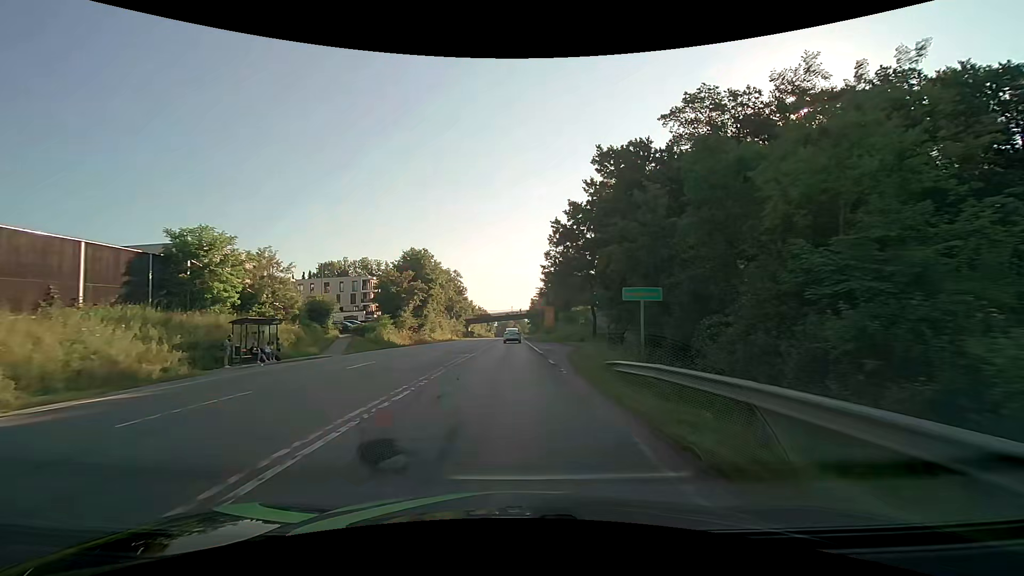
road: secondary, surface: asphalt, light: Day
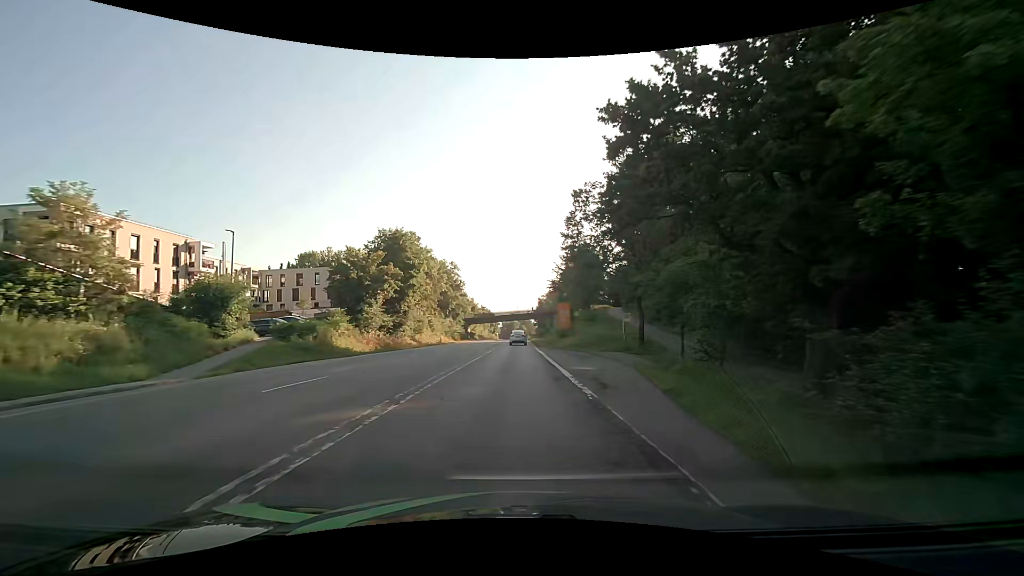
(-0.1, +18.4) m; -1°
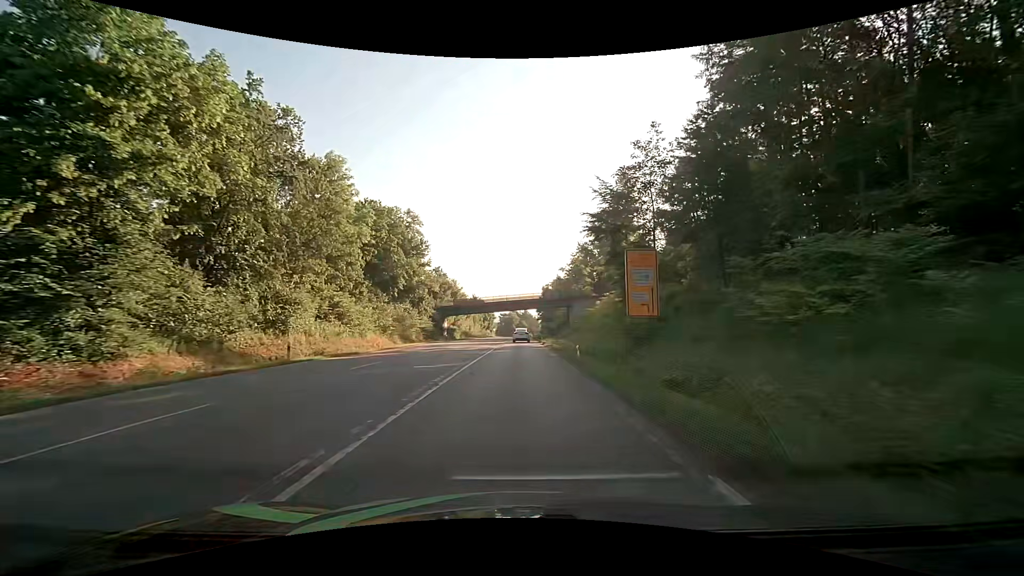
(-0.3, +46.0) m; 0°
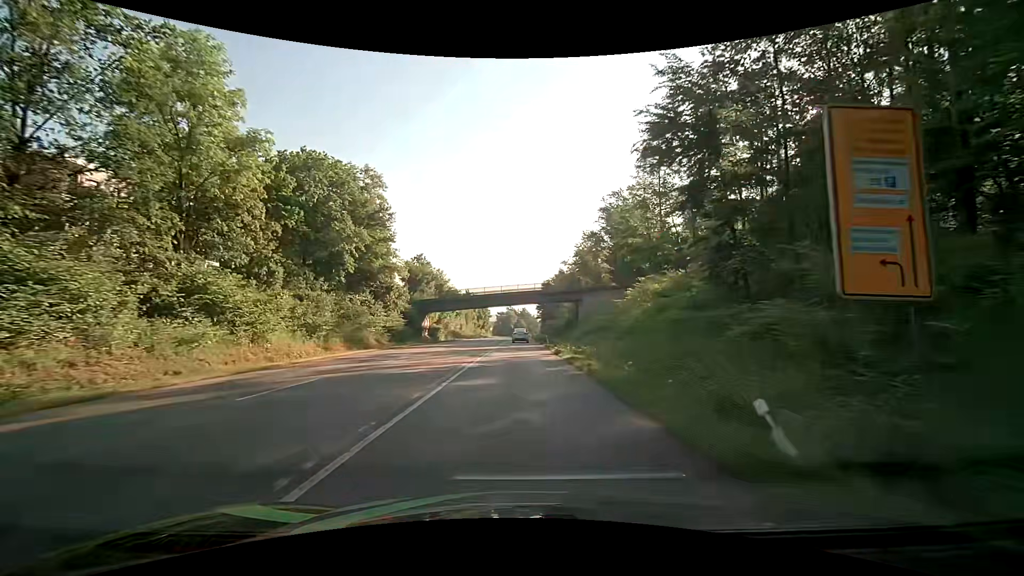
(0.0, +18.3) m; 0°
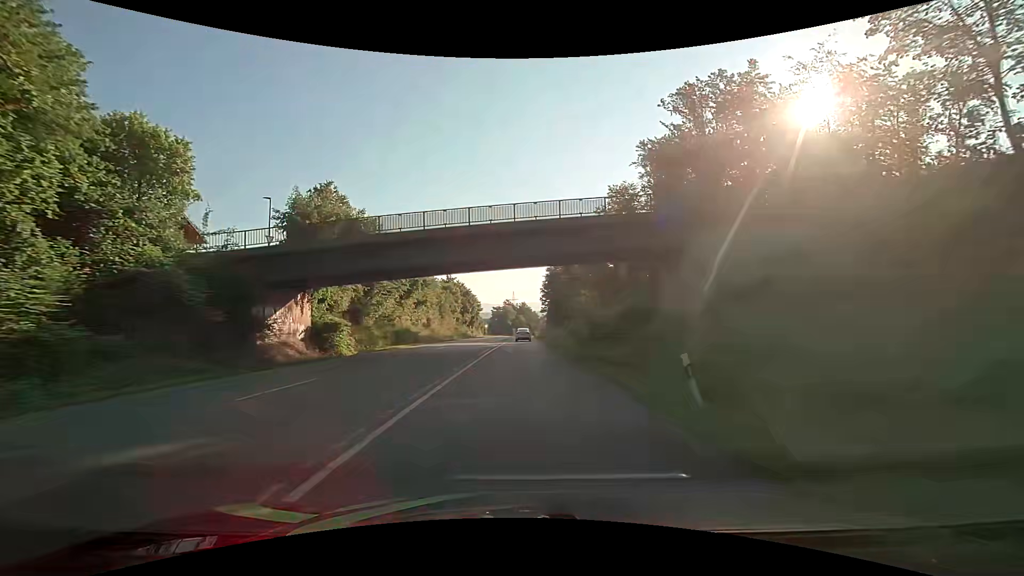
(+0.2, +45.9) m; 0°
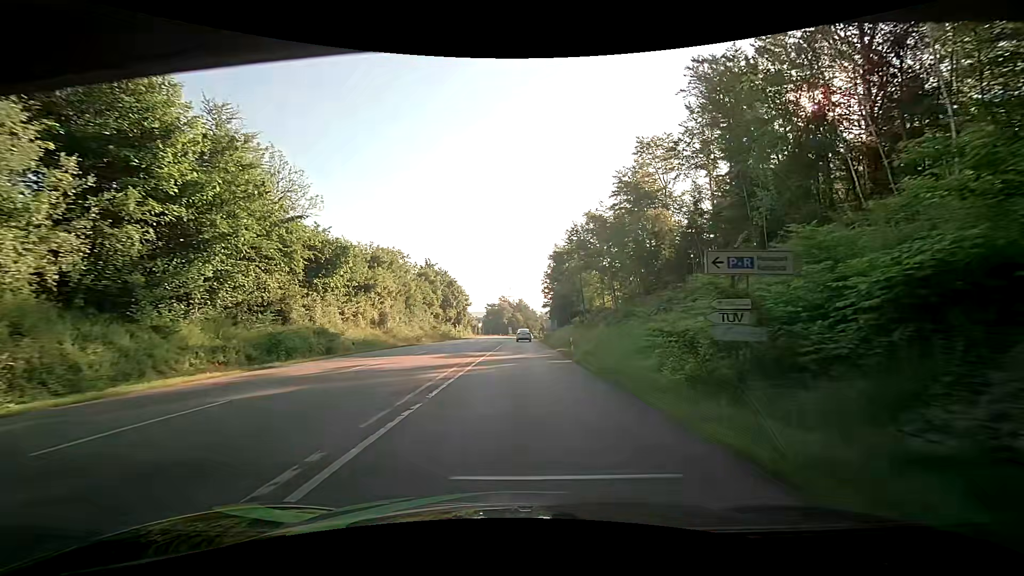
(0.0, +27.5) m; 0°
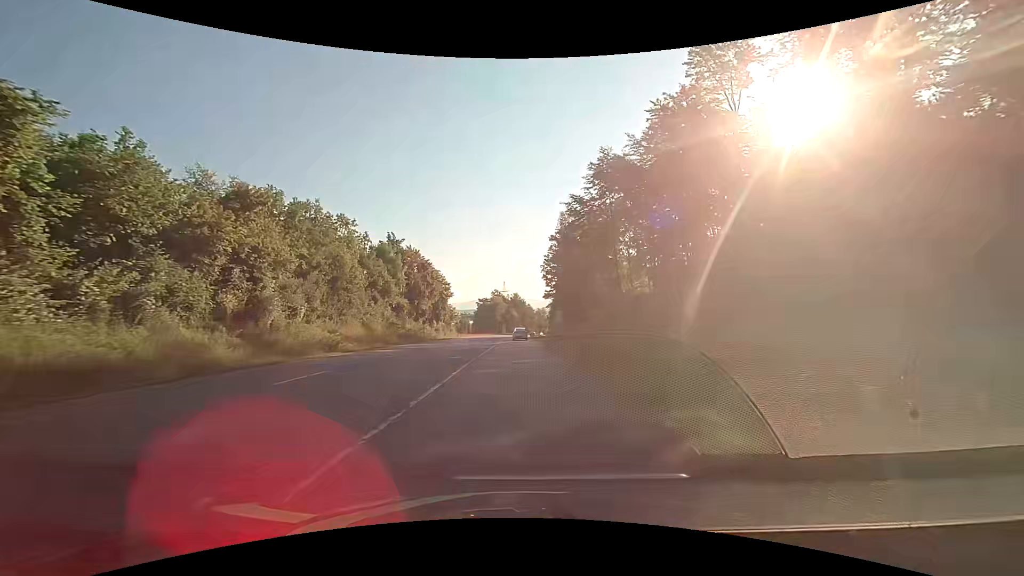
(+0.5, +27.6) m; +1°
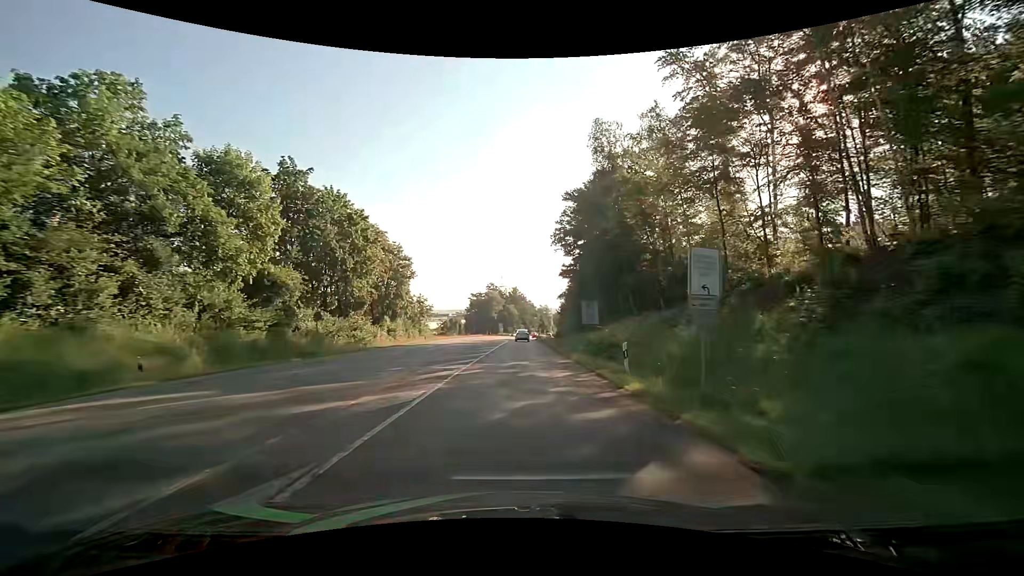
(+0.1, +36.7) m; 0°
(0, +10) (0, +20) (0, +30) (0, +40) (0, +50) (+1, +60) (+1, +70) (+1, +80) (+1, +90) (+2, +100) m
